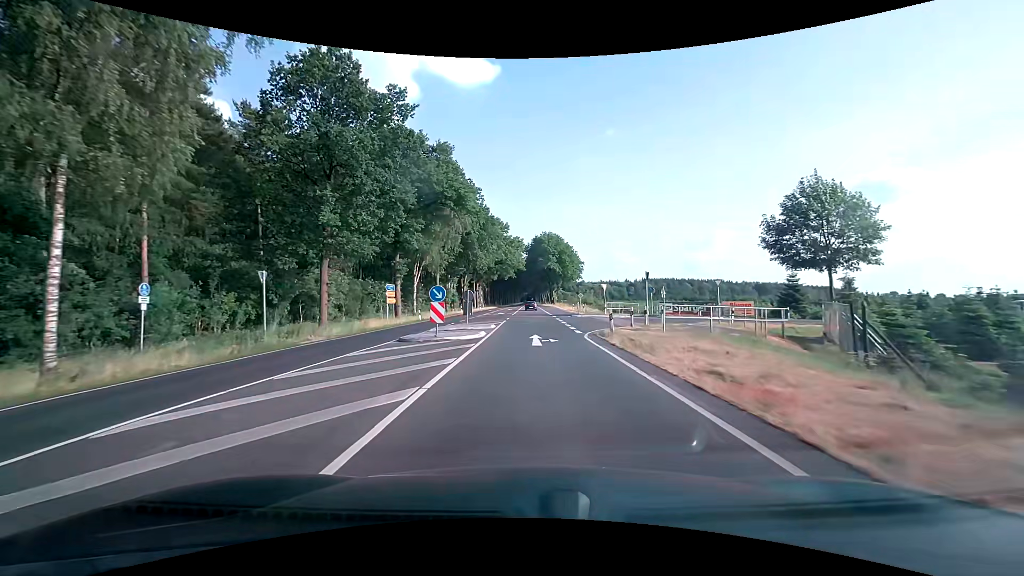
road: primary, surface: asphalt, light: Day
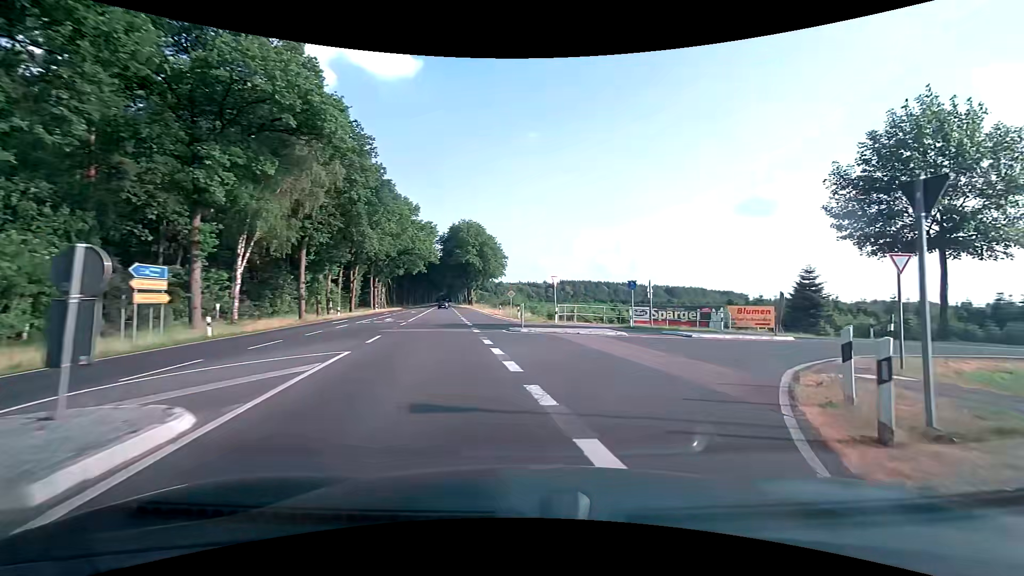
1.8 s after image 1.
(+0.7, +20.9) m; +9°
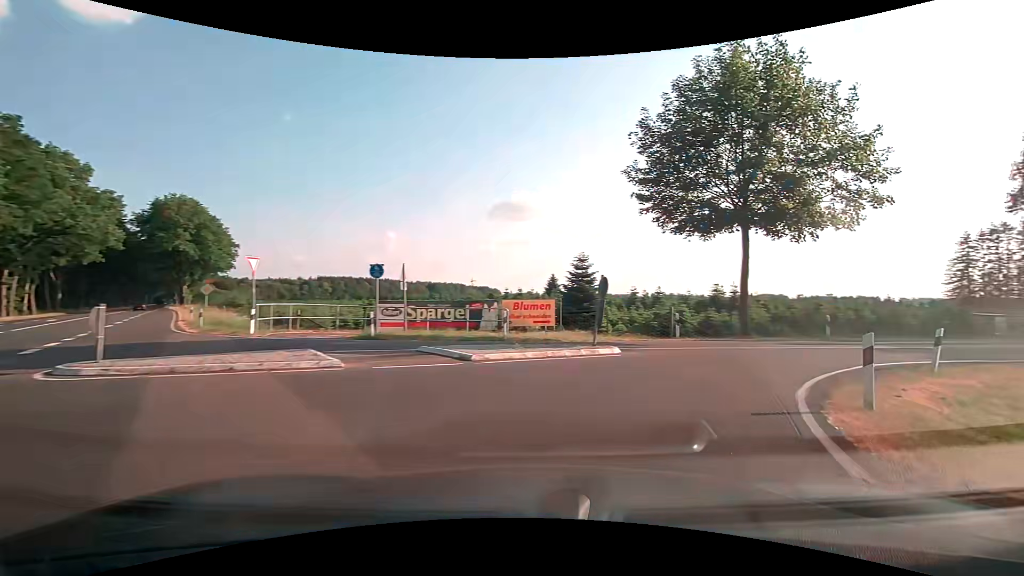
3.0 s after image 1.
(+2.1, +10.8) m; +24°
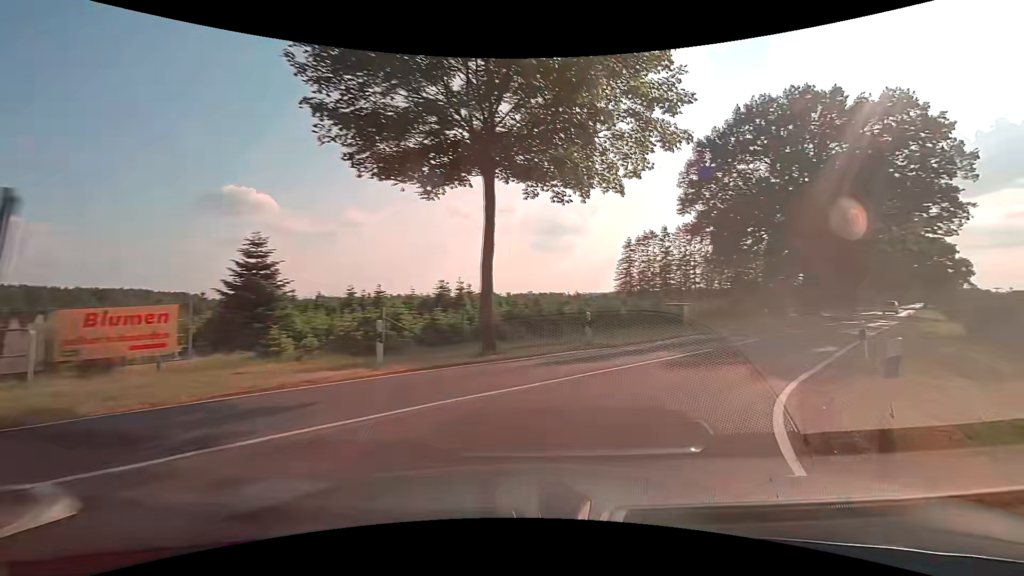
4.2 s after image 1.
(+2.6, +9.7) m; +33°
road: tertiary
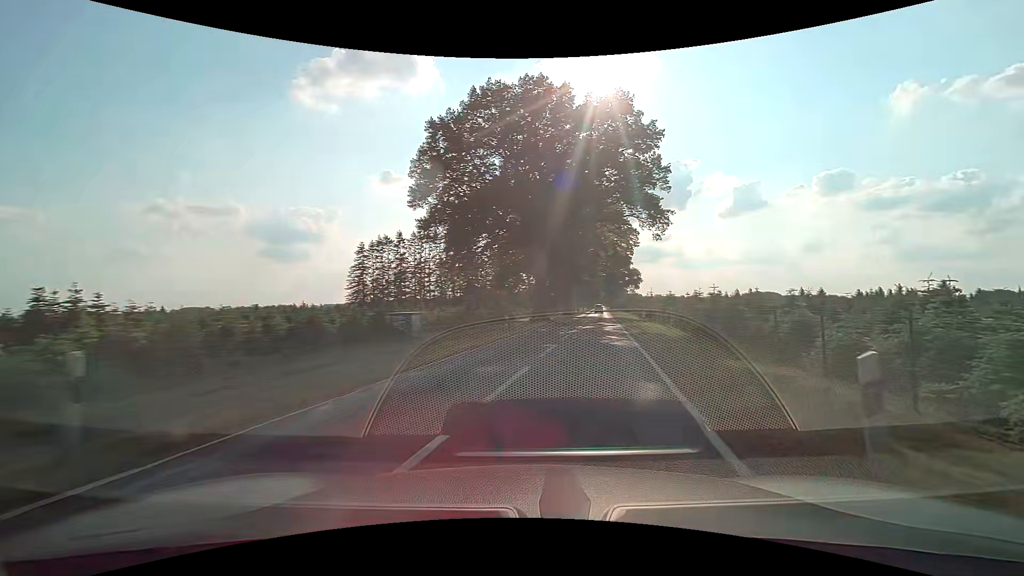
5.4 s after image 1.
(+2.4, +10.0) m; +27°
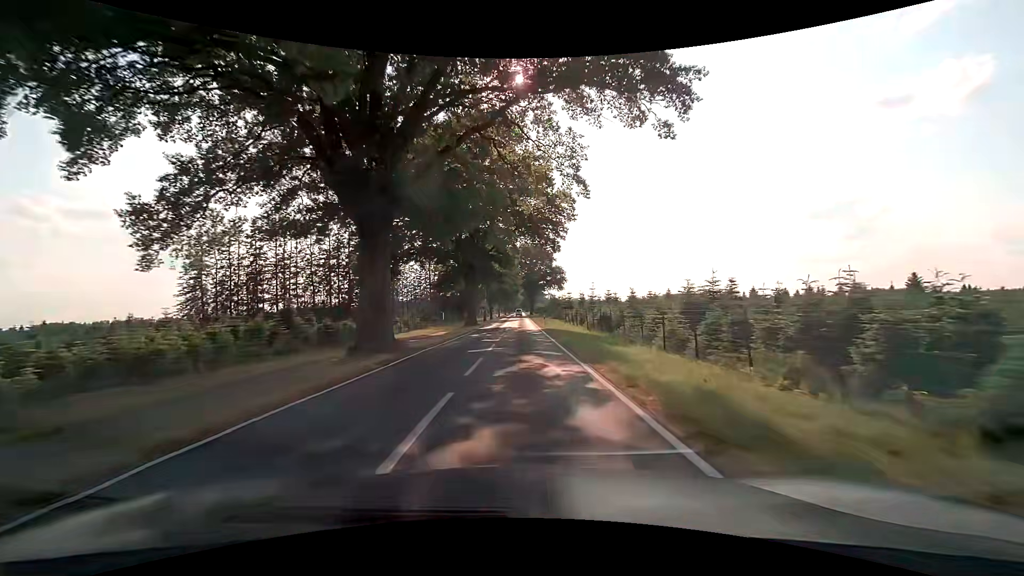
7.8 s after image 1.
(+4.7, +29.1) m; +11°
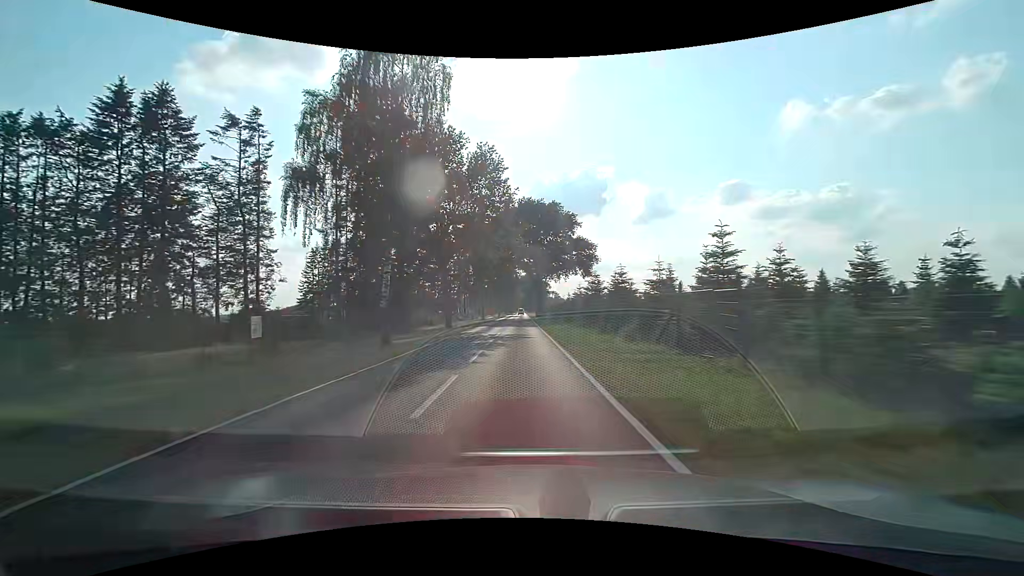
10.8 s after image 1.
(-0.2, +57.8) m; 0°
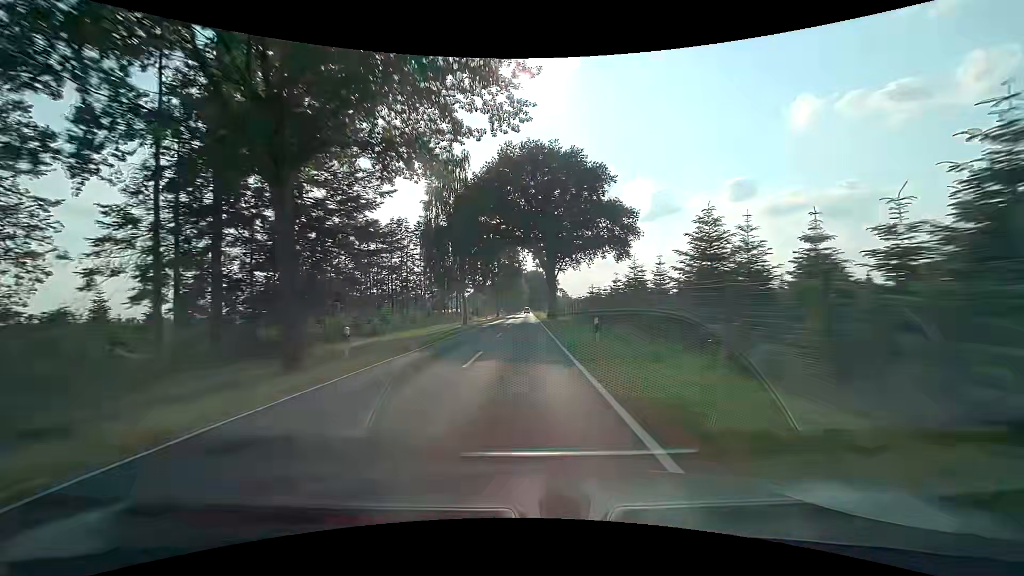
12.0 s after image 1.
(0.0, +28.2) m; 0°
(0, +10) (0, +20) (0, +30) (0, +40) (0, +50) (0, +60) (0, +70) (0, +80) (0, +90) (0, +100) m
